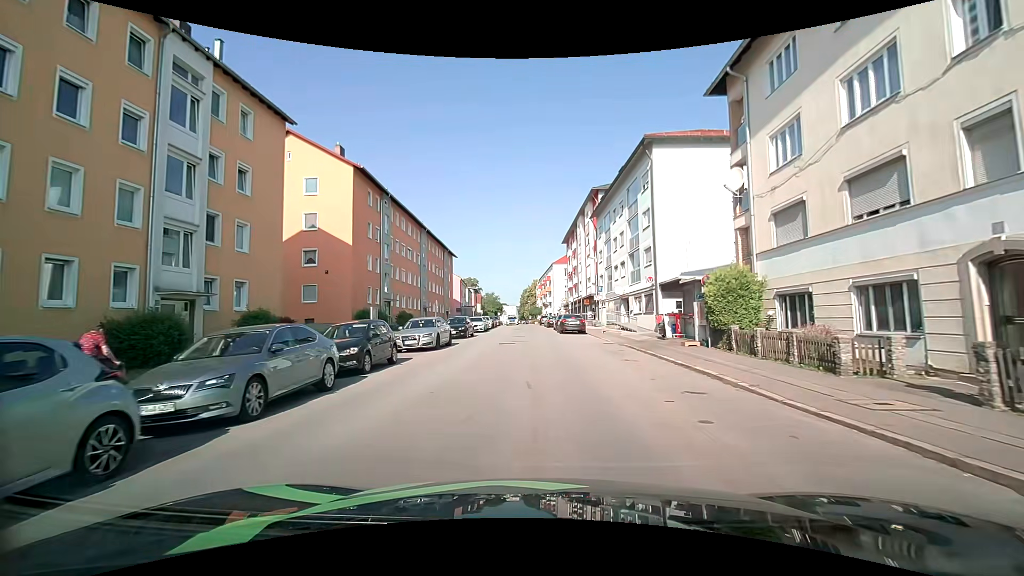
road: tertiary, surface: asphalt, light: Day
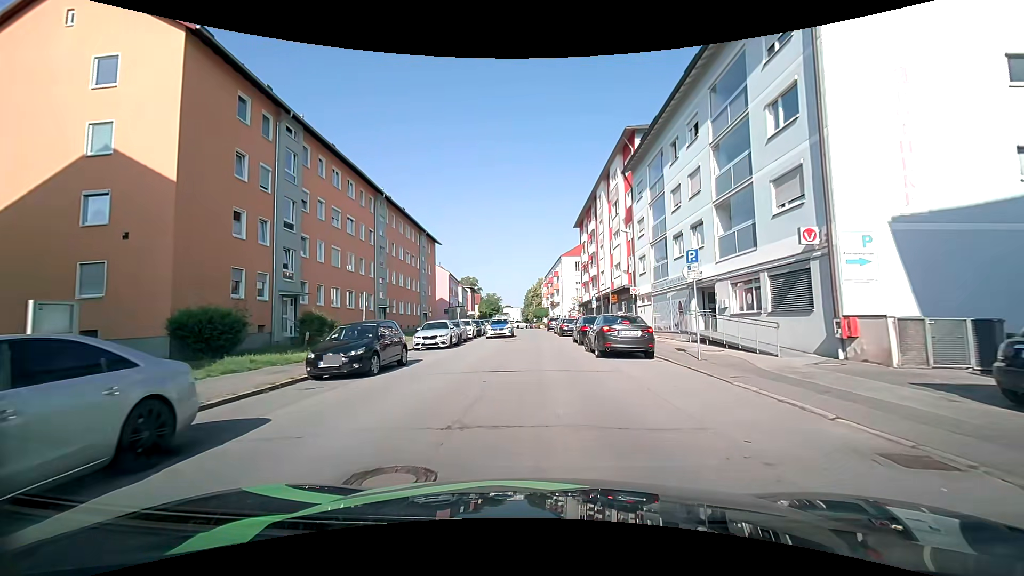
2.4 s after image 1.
(-0.2, +19.4) m; -1°
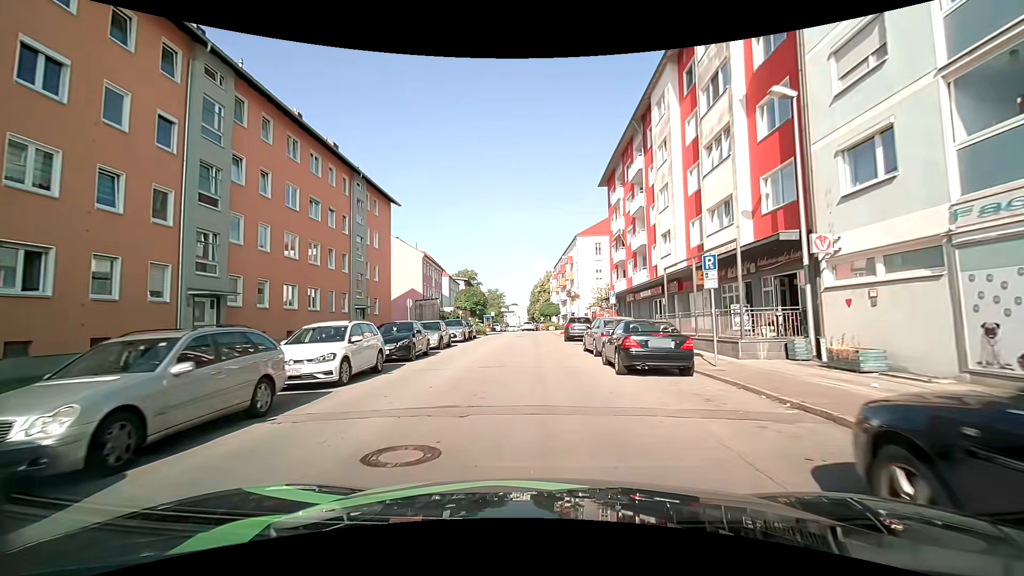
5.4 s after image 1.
(-0.2, +24.4) m; -2°
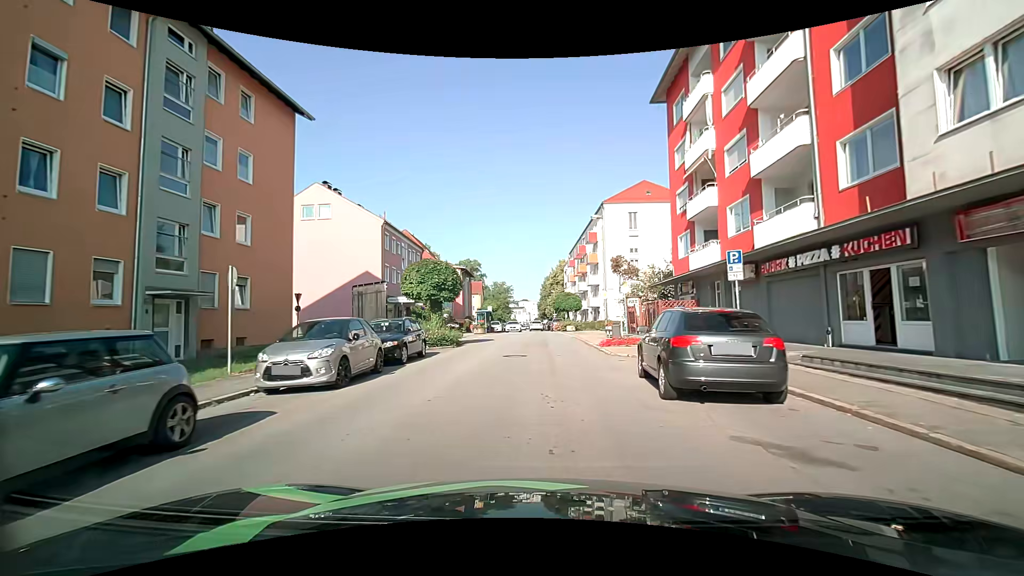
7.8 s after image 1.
(0.0, +20.3) m; -1°
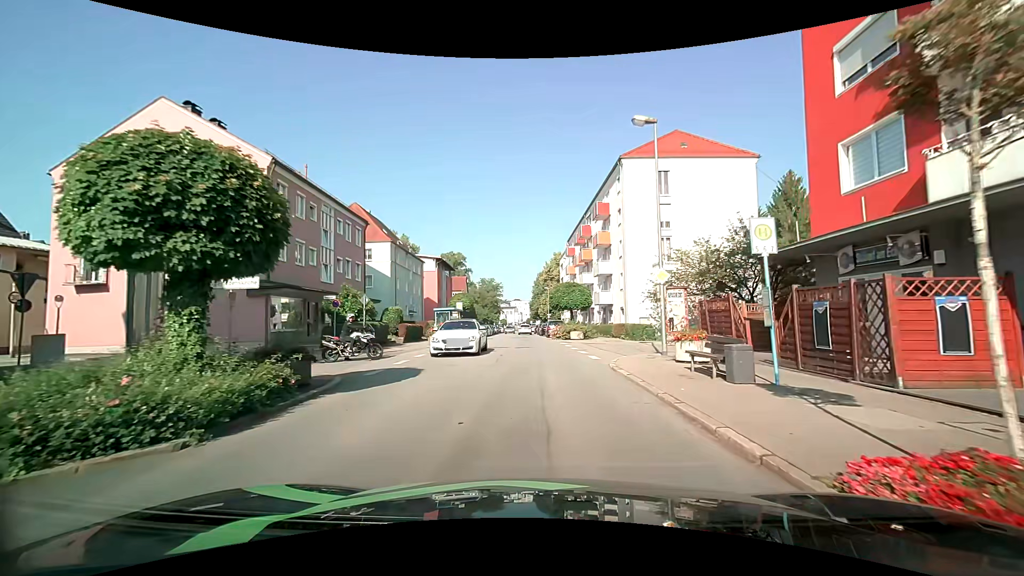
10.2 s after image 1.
(+0.1, +16.7) m; +1°
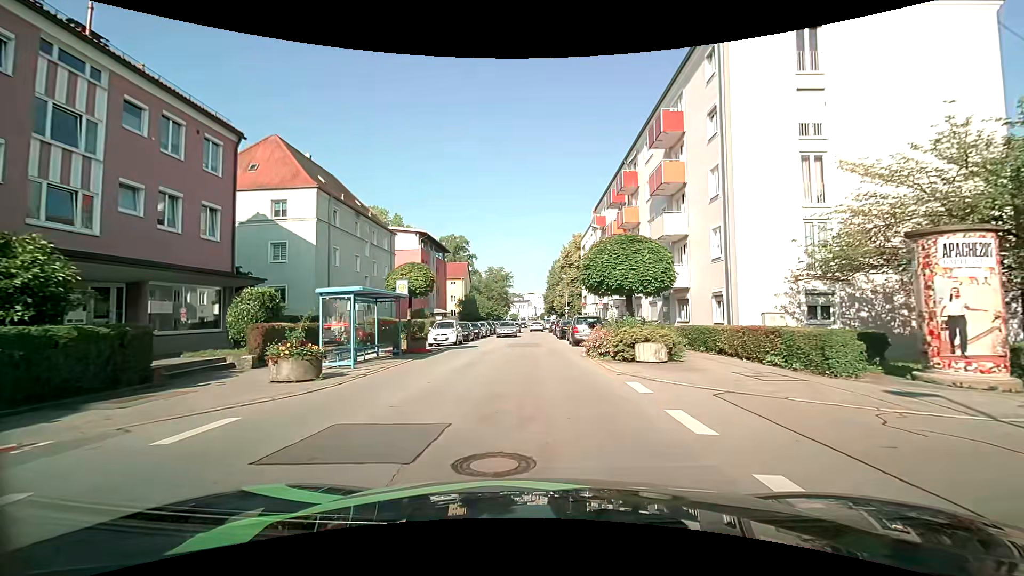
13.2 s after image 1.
(-0.1, +19.7) m; -2°
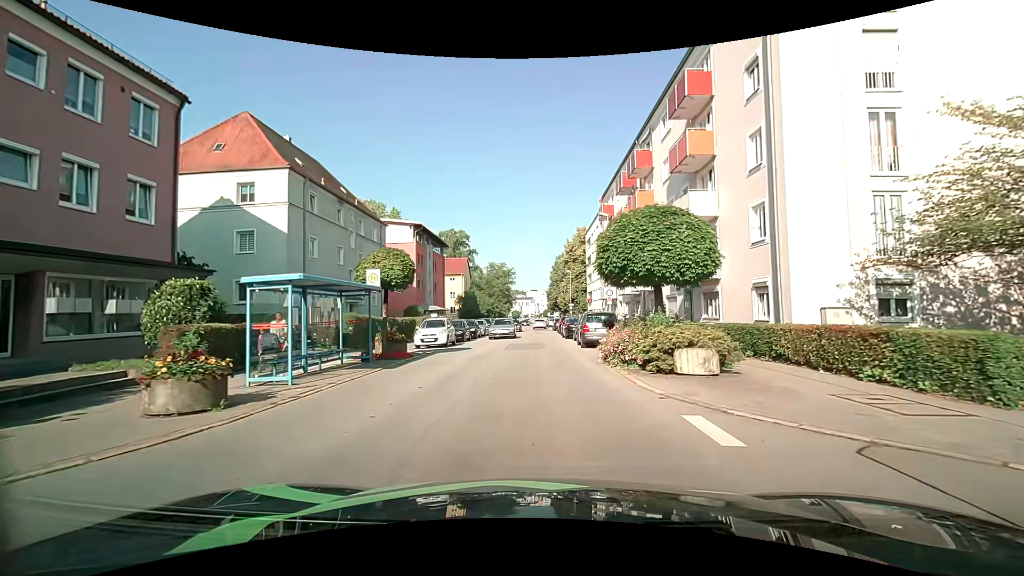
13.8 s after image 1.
(0.0, +3.9) m; -1°
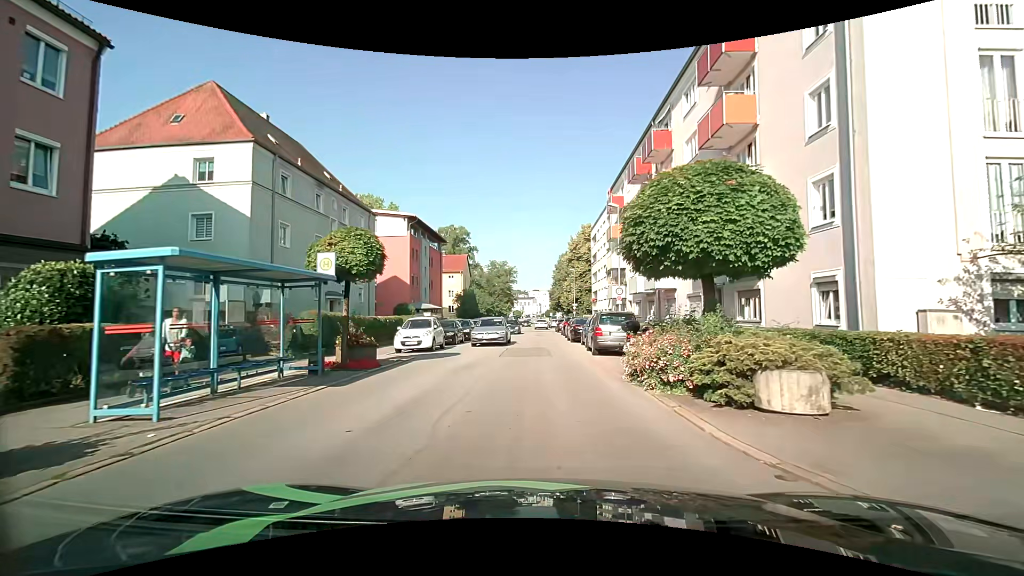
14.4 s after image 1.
(0.0, +3.9) m; +1°
(0, +10) (0, +20) (-1, +30) (-1, +40) (-1, +50) (-1, +60) (-1, +70) (-2, +80) (-2, +90) (-2, +100) m
